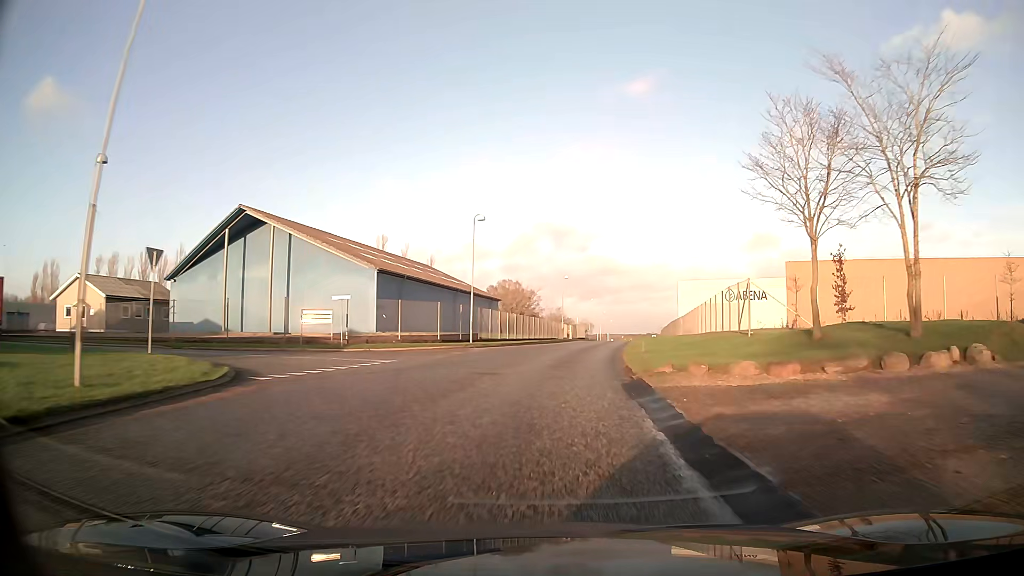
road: unclassified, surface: asphalt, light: Day
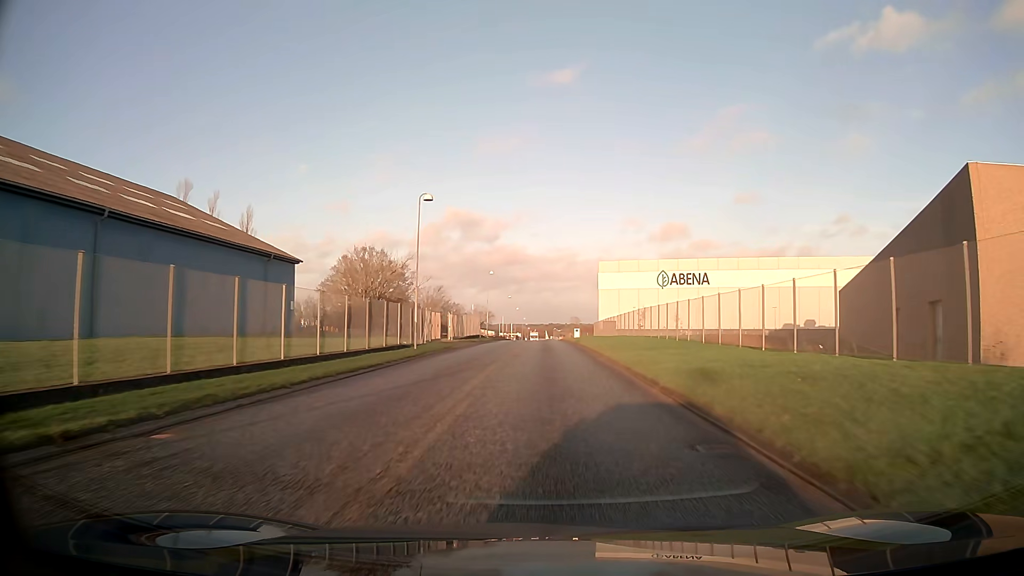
(+3.8, +45.7) m; +9°
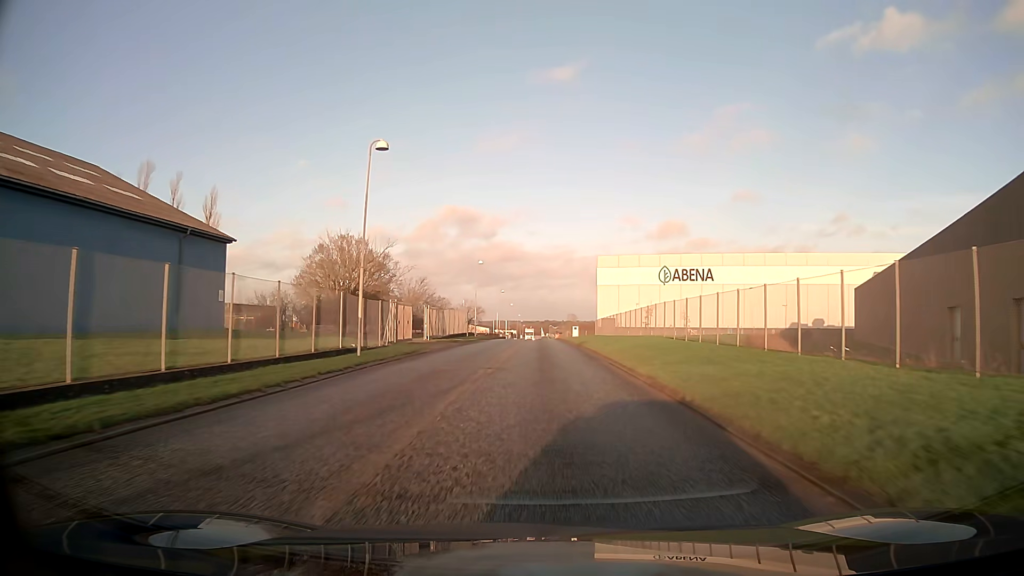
(0.0, +9.3) m; 0°
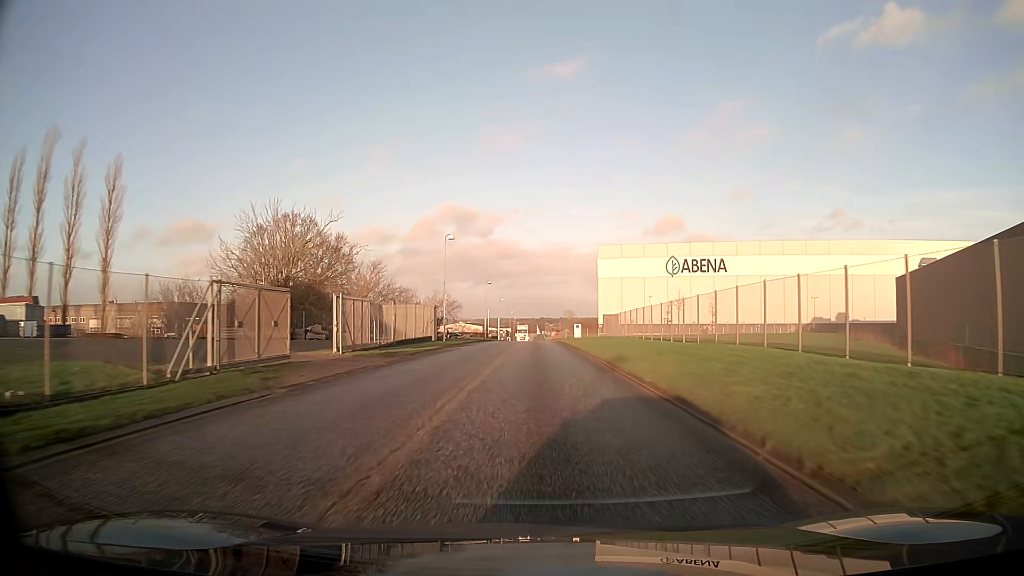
(+0.1, +18.7) m; +1°
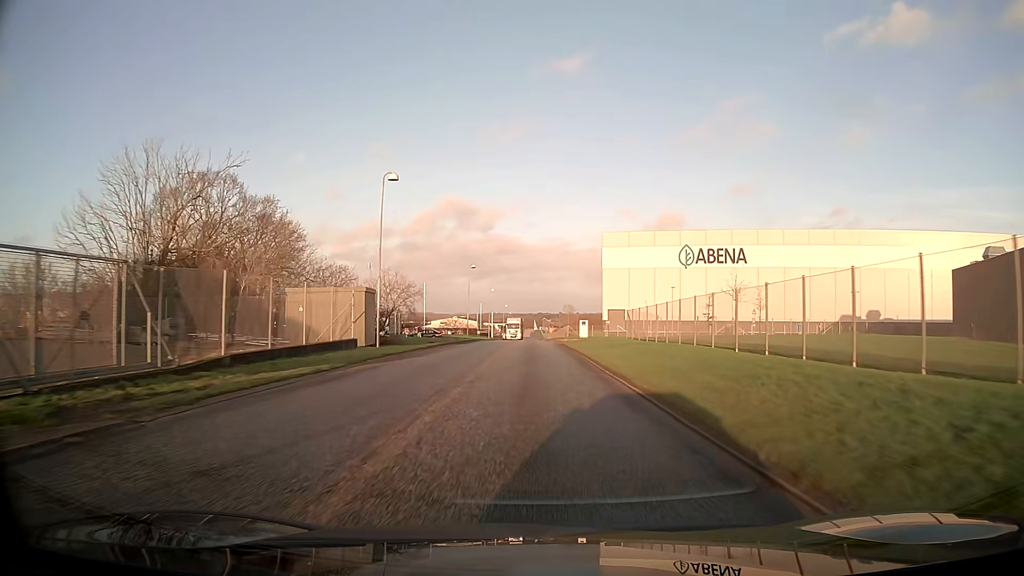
(0.0, +18.7) m; 0°
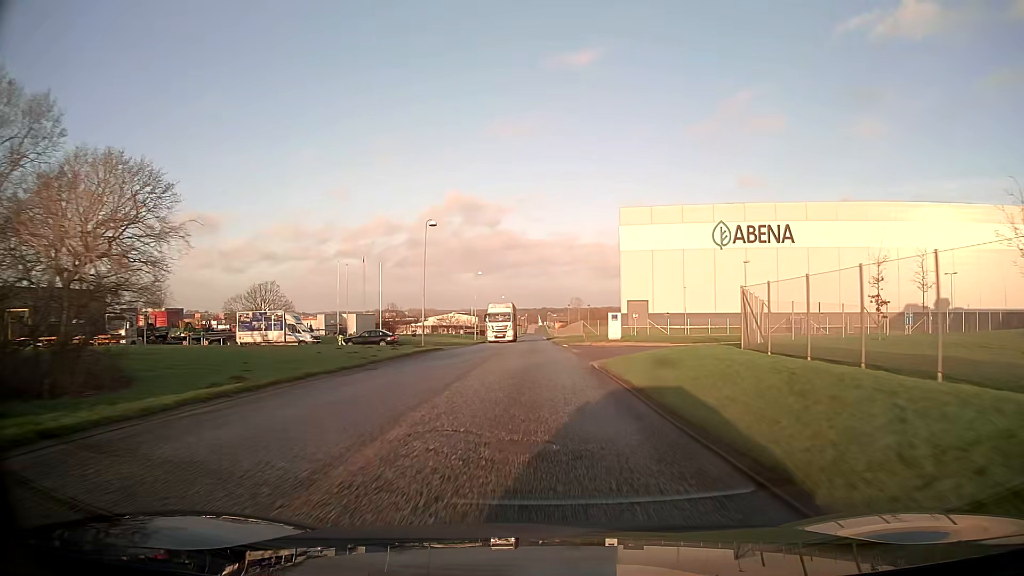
(-0.1, +28.0) m; 0°
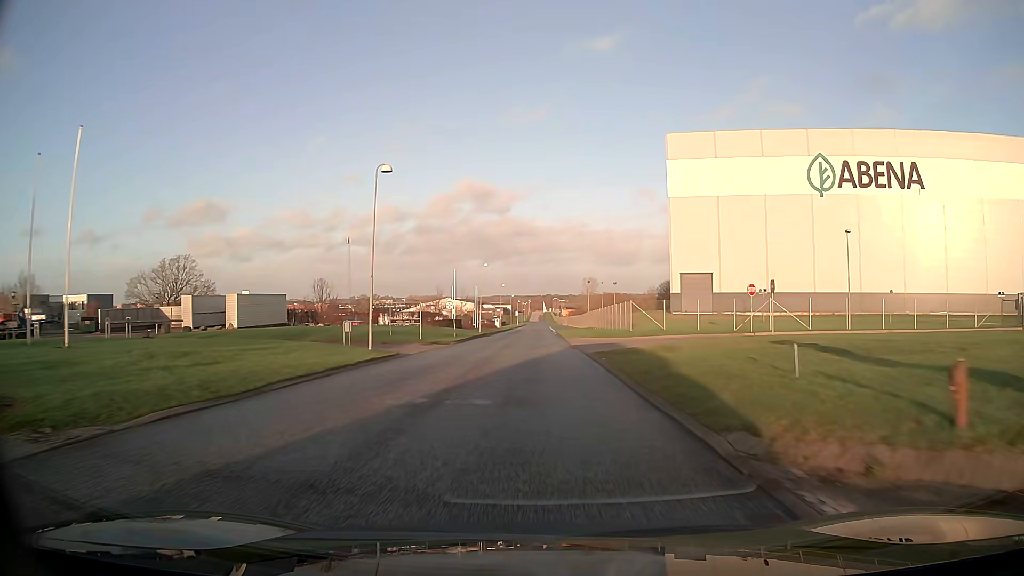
(-0.1, +46.4) m; 0°
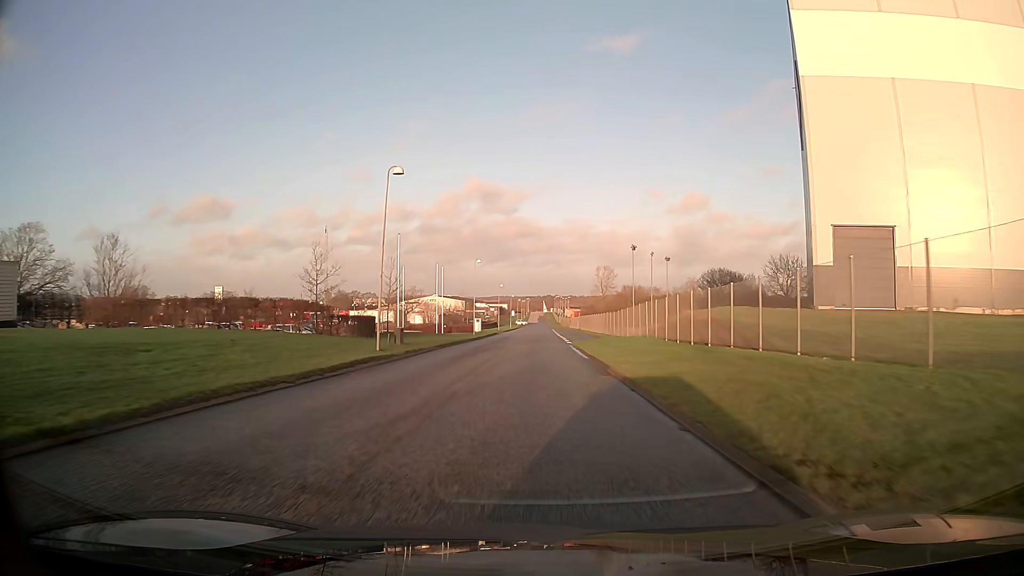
(-0.3, +46.1) m; 0°
(0, +10) (0, +20) (0, +30) (0, +40) (0, +50) (0, +60) (0, +70) (0, +80) (0, +90) (0, +100) m
